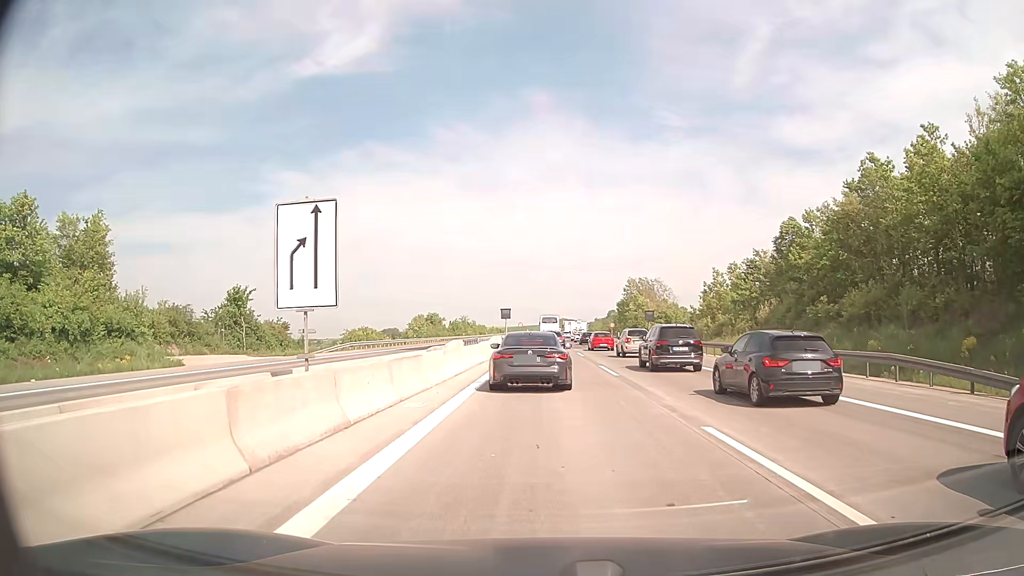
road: motorway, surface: concrete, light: Day
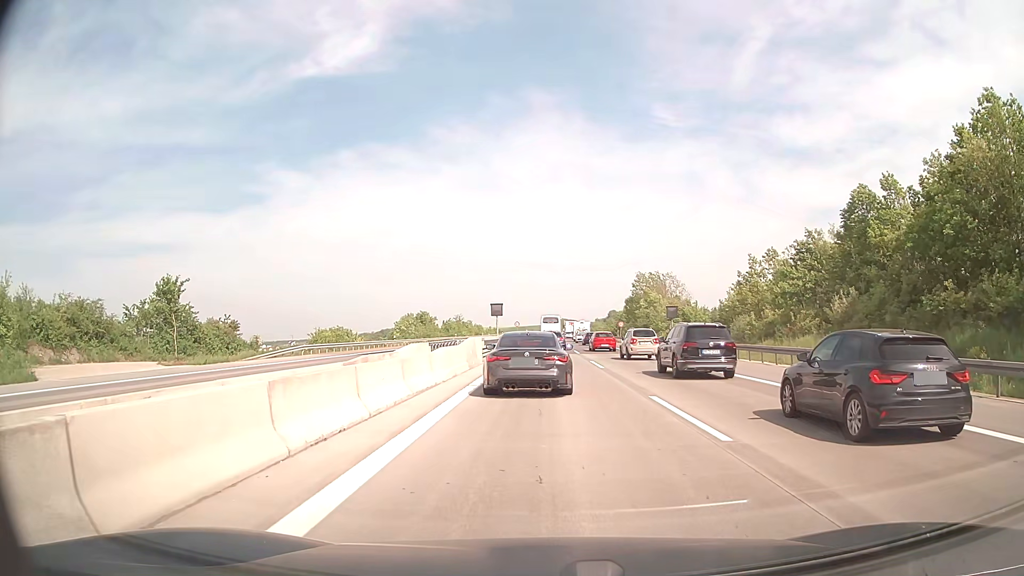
(-0.2, +13.0) m; -1°
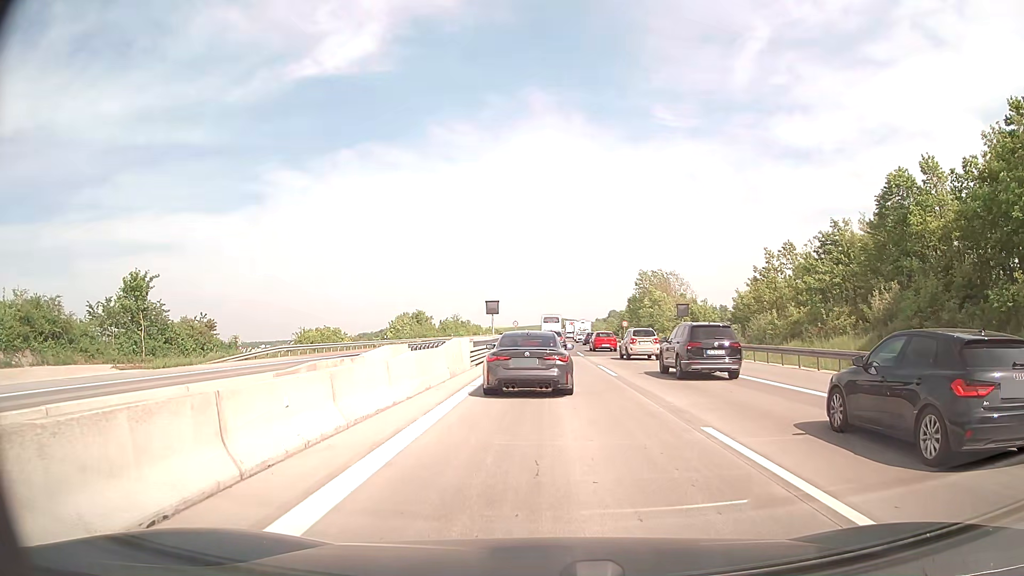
(0.0, +4.8) m; 0°
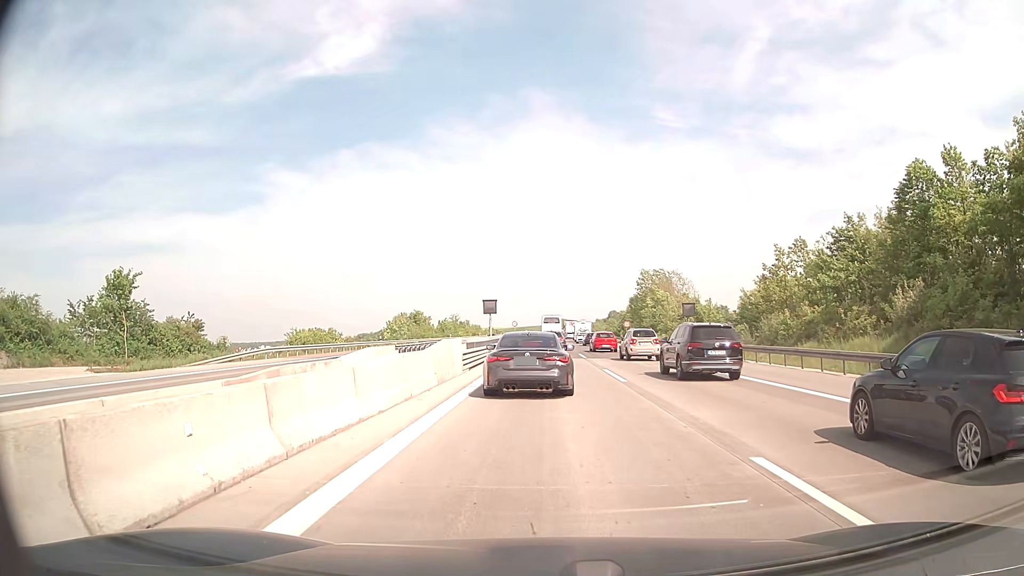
(0.0, +2.3) m; 0°
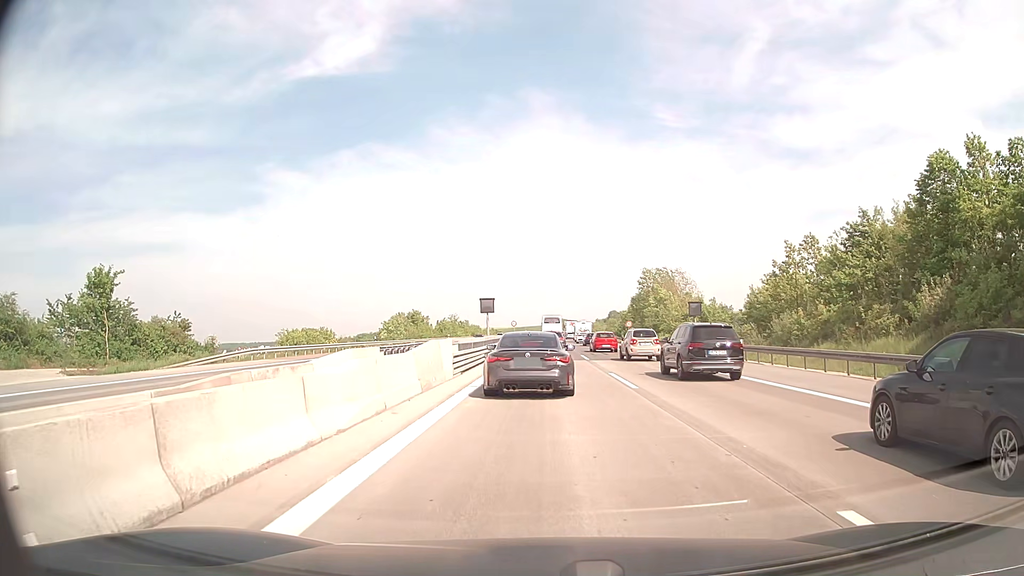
(0.0, +2.3) m; -1°
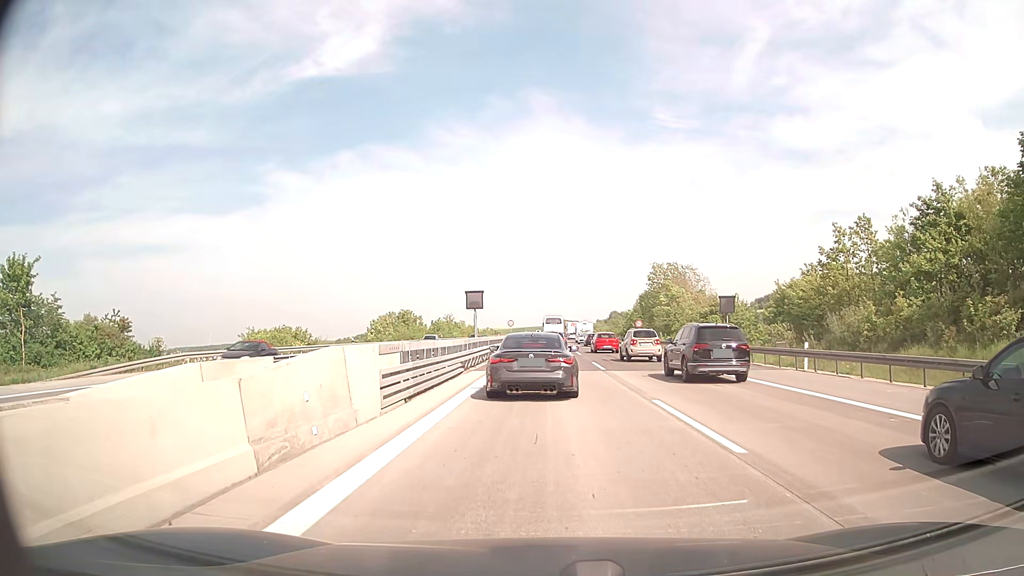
(0.0, +9.0) m; 0°
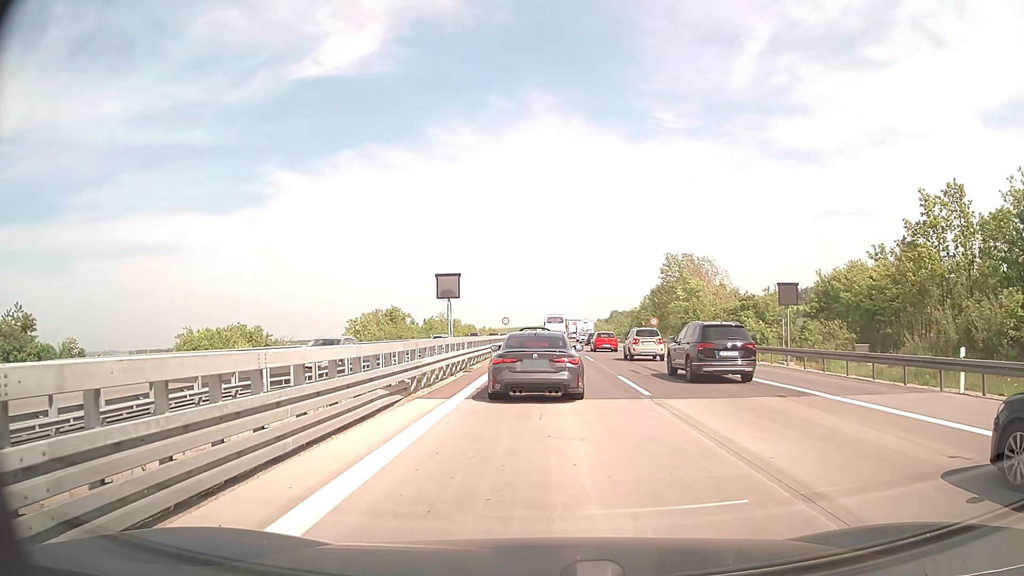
(0.0, +10.9) m; +1°
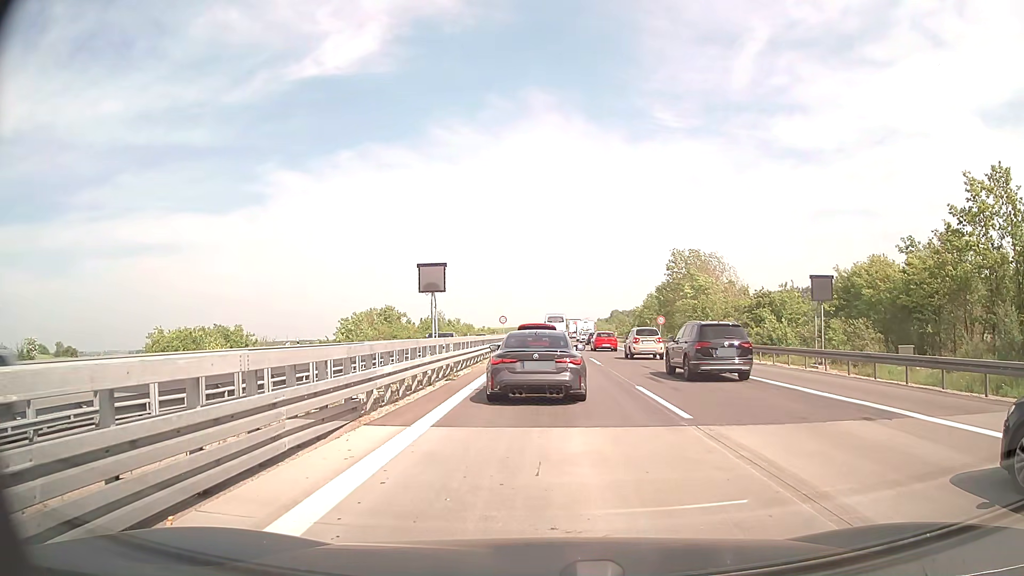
(-0.1, +4.1) m; -1°
(0, +10) (0, +20) (0, +30) (0, +40) (0, +50) (0, +60) (+1, +70) (+1, +80) (+1, +90) (+1, +100) m
